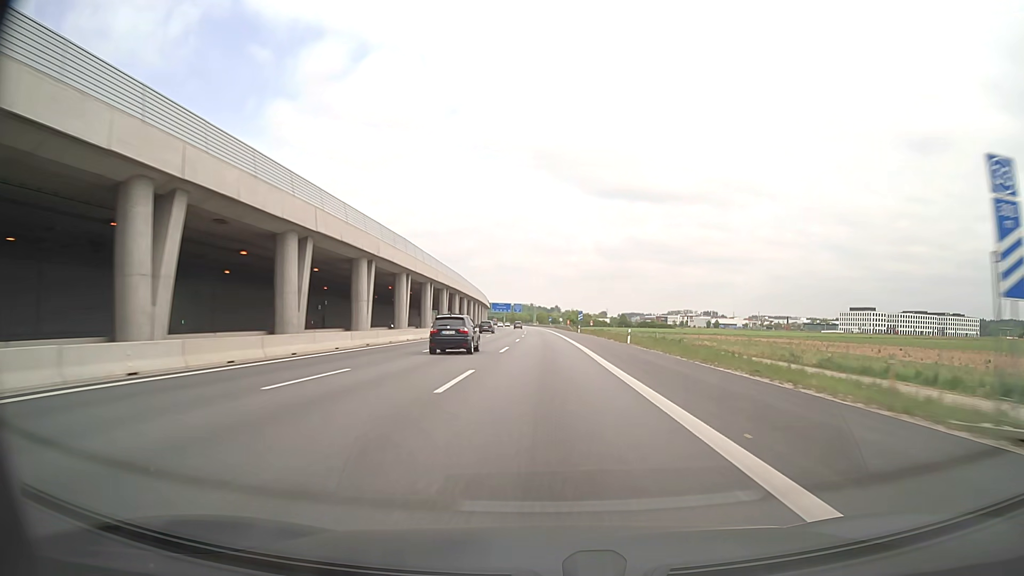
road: motorway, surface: asphalt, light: Day
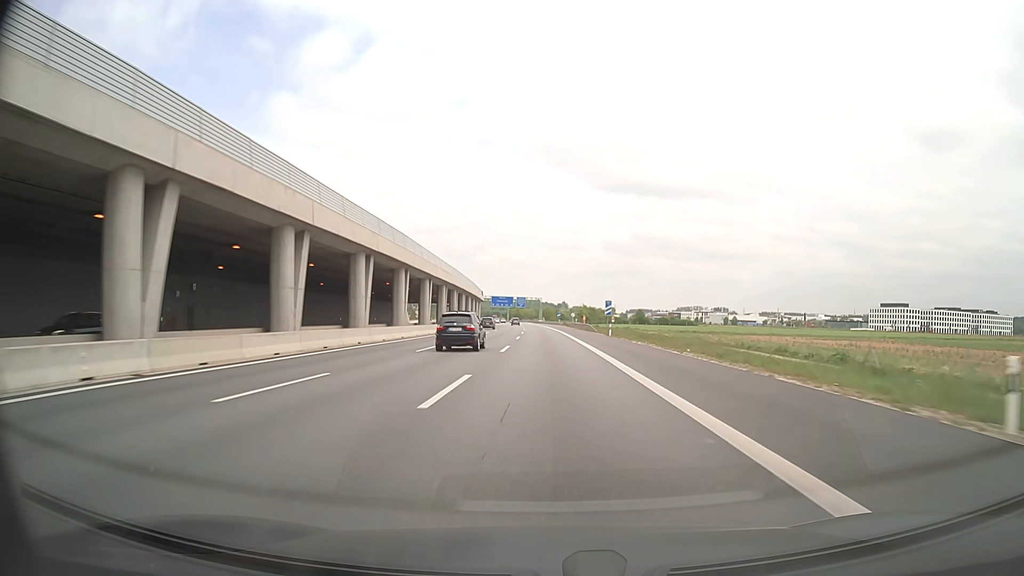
(-0.2, +38.6) m; 0°
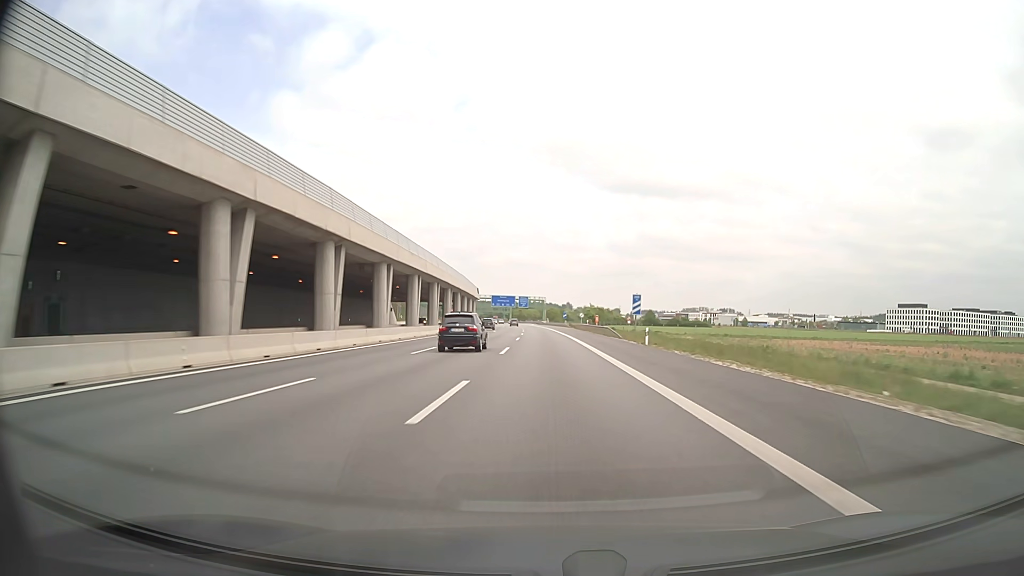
(-0.1, +19.3) m; 0°
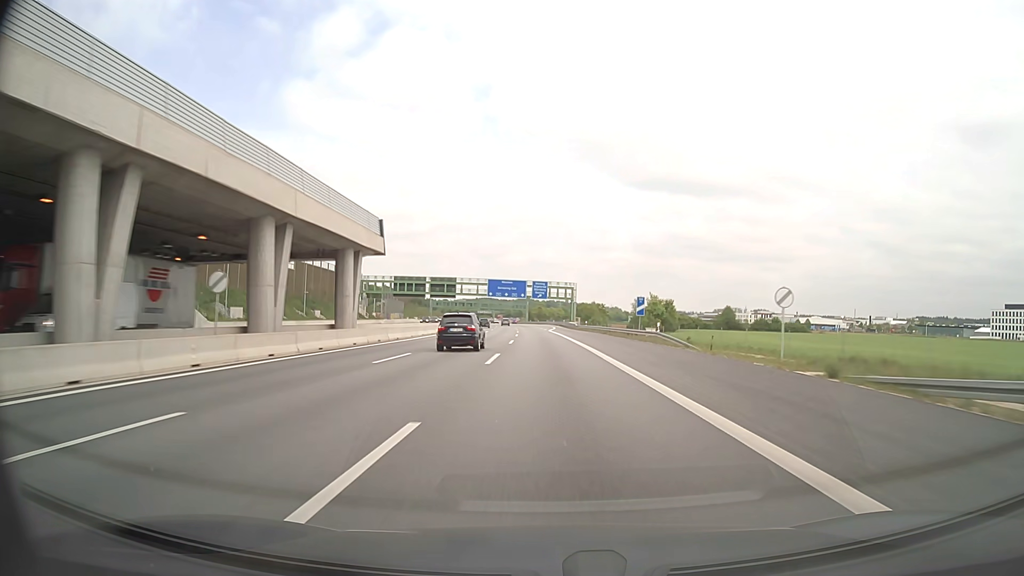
(-1.6, +96.3) m; -2°
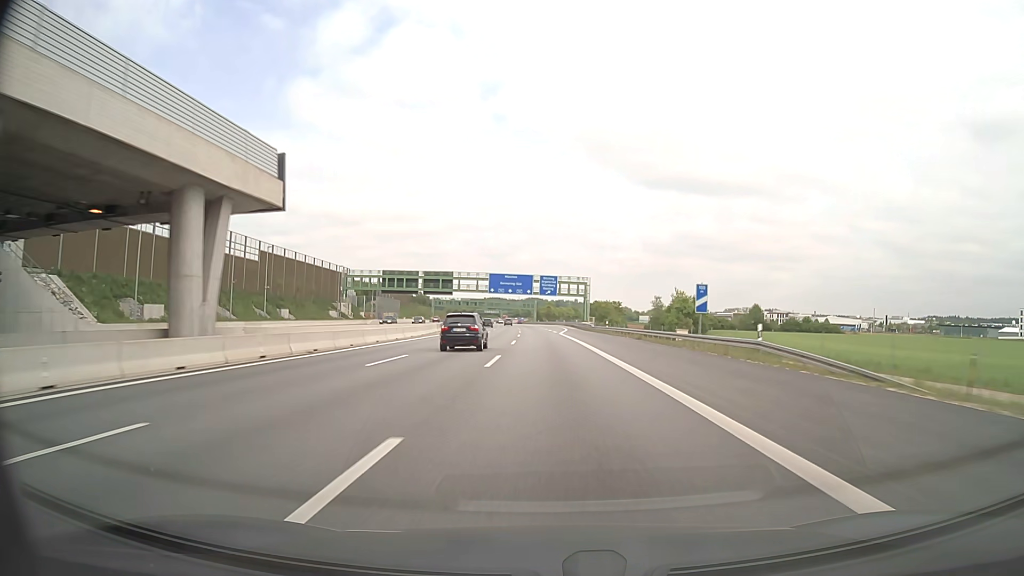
(-0.1, +19.2) m; -1°
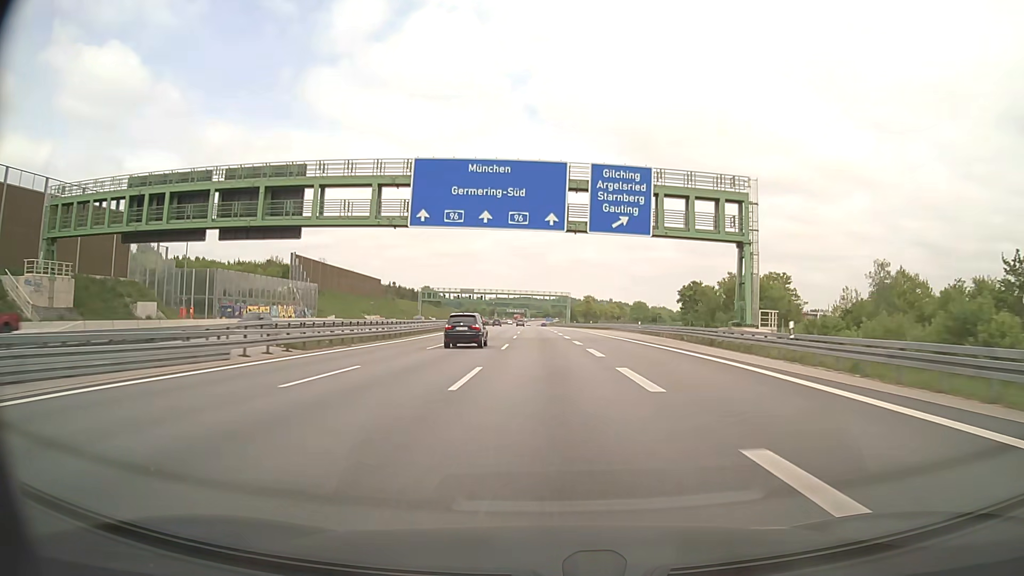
(-2.1, +96.4) m; -3°
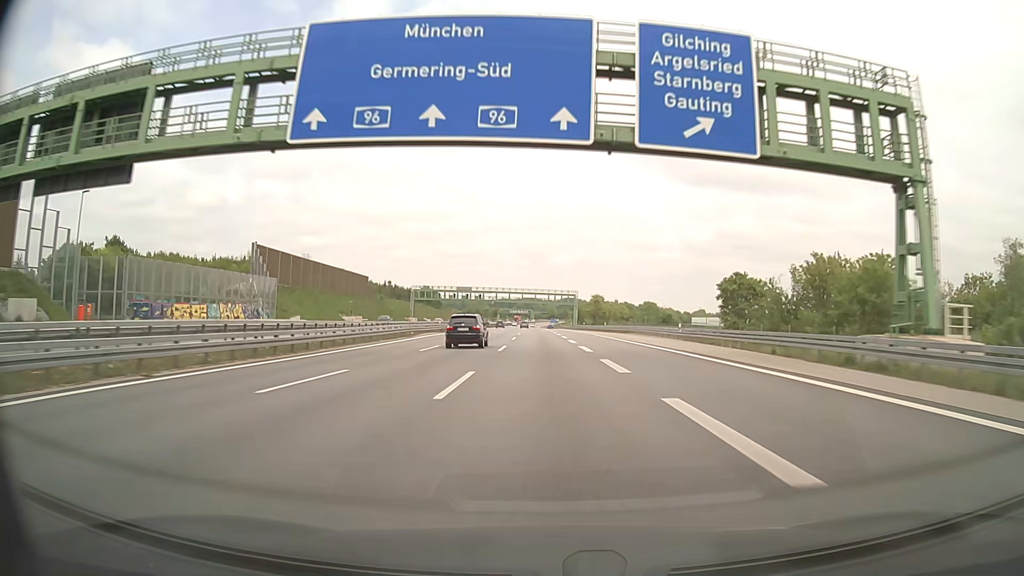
(-0.1, +19.3) m; 0°
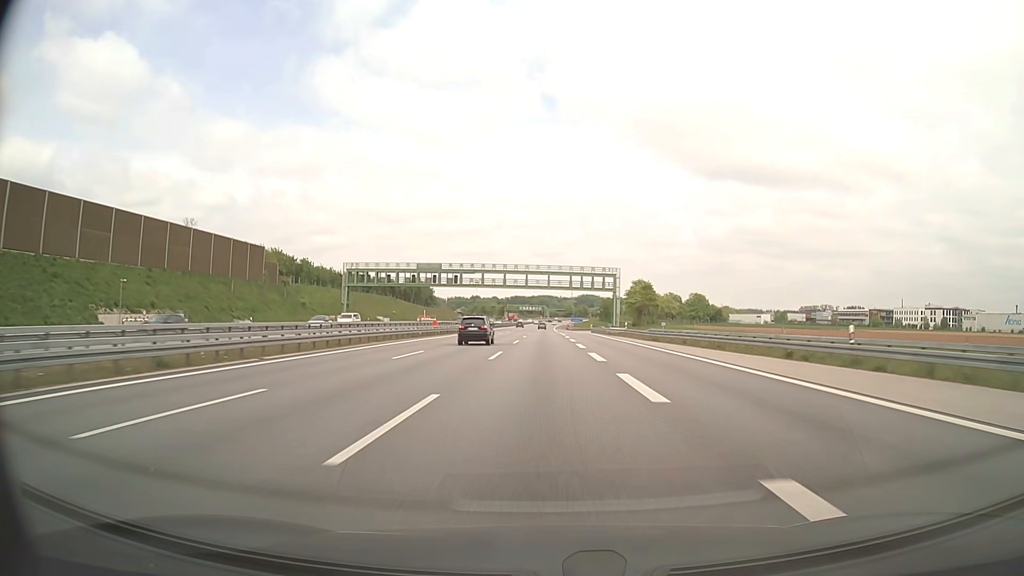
(-0.8, +77.4) m; -1°
(0, +10) (0, +20) (0, +30) (0, +40) (0, +50) (0, +60) (0, +70) (0, +80) (0, +90) (0, +100) m
